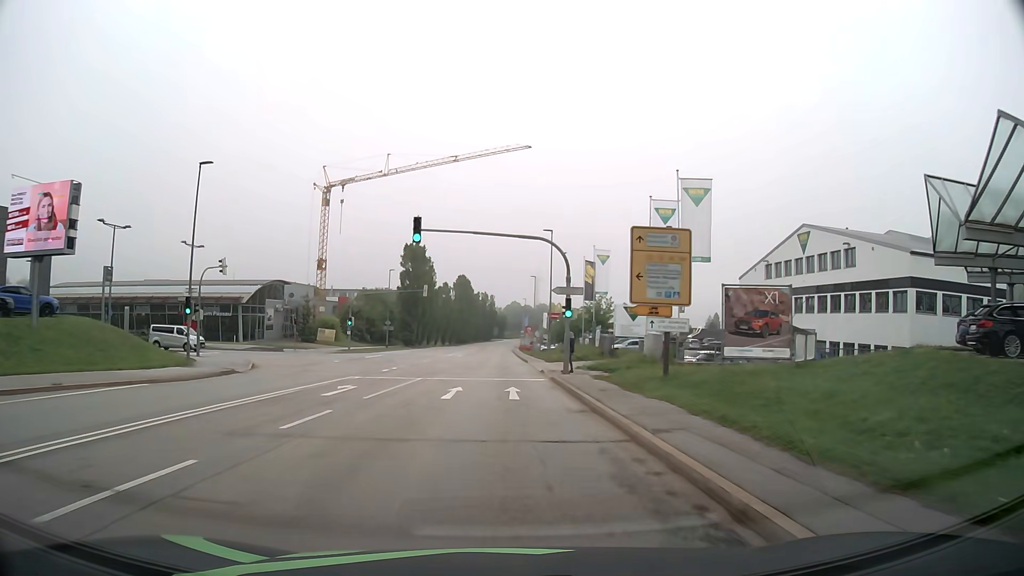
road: secondary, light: Day
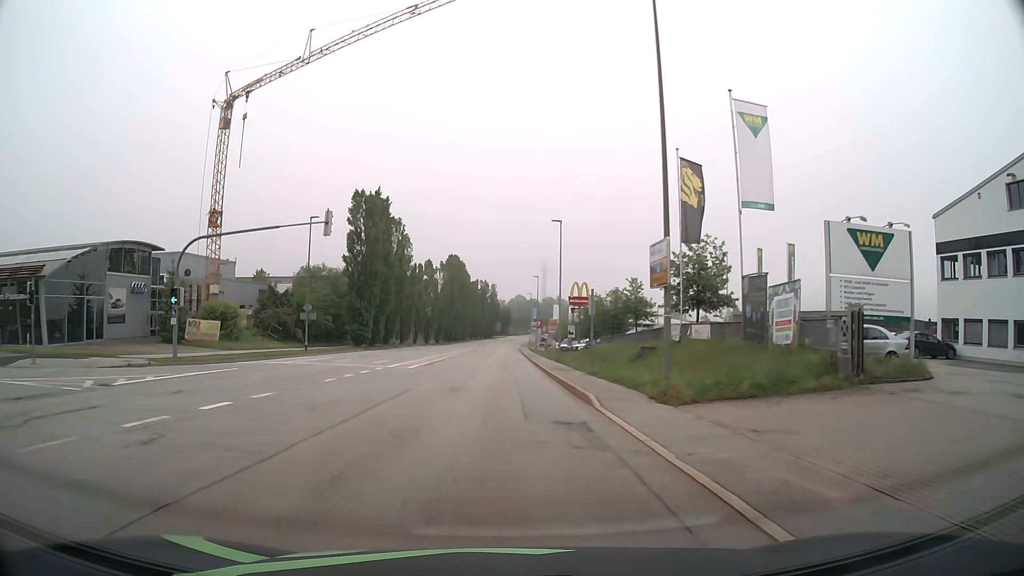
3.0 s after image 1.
(0.0, +38.3) m; 0°
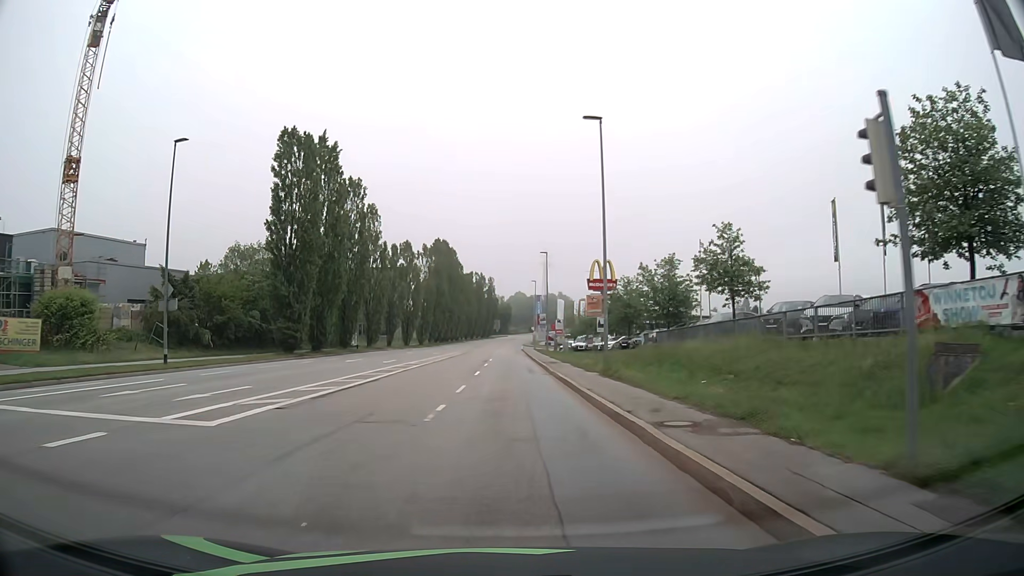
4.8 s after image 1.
(0.0, +23.0) m; 0°
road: tertiary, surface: asphalt
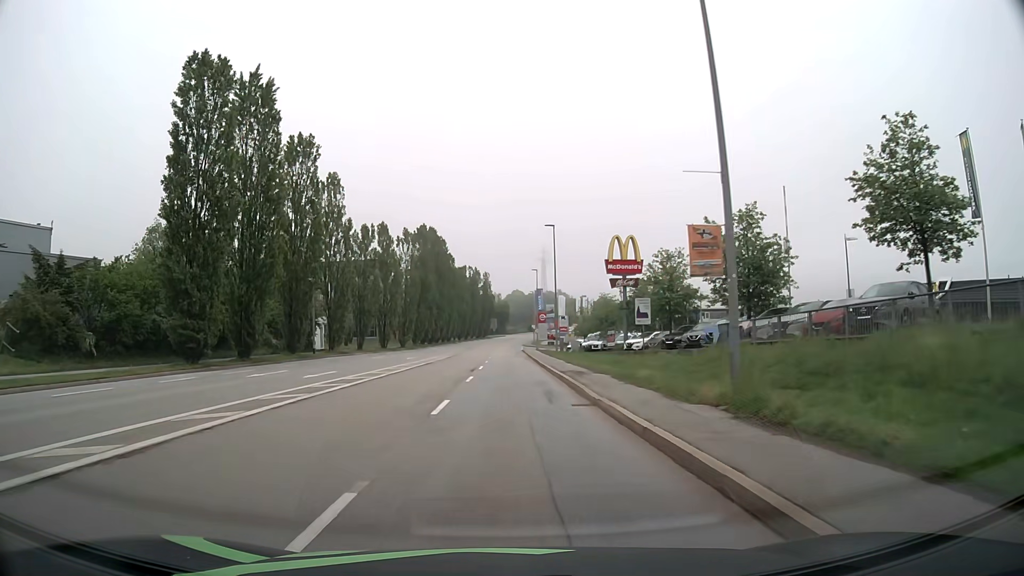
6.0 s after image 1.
(+0.1, +15.3) m; 0°
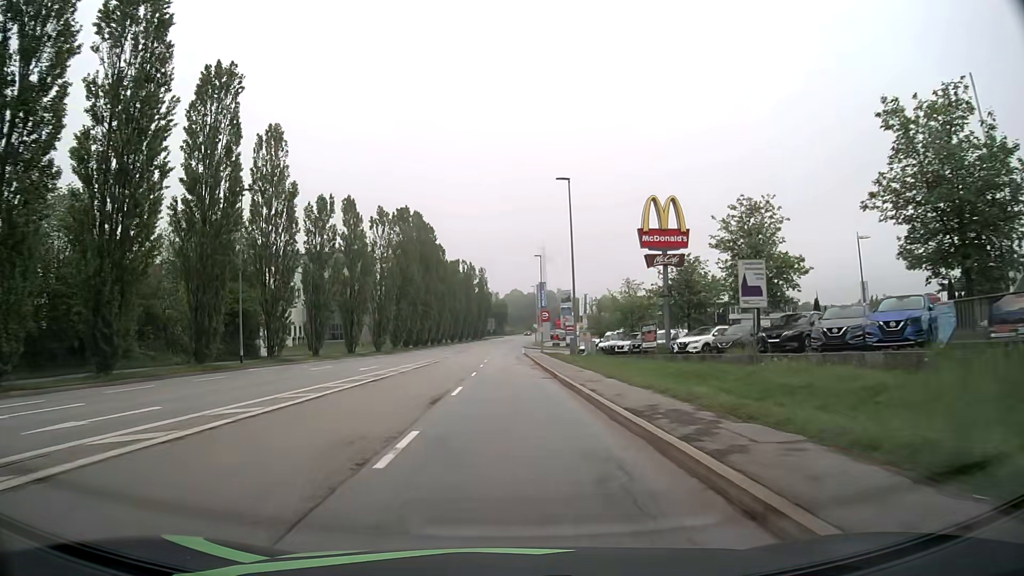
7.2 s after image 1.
(0.0, +15.3) m; +1°
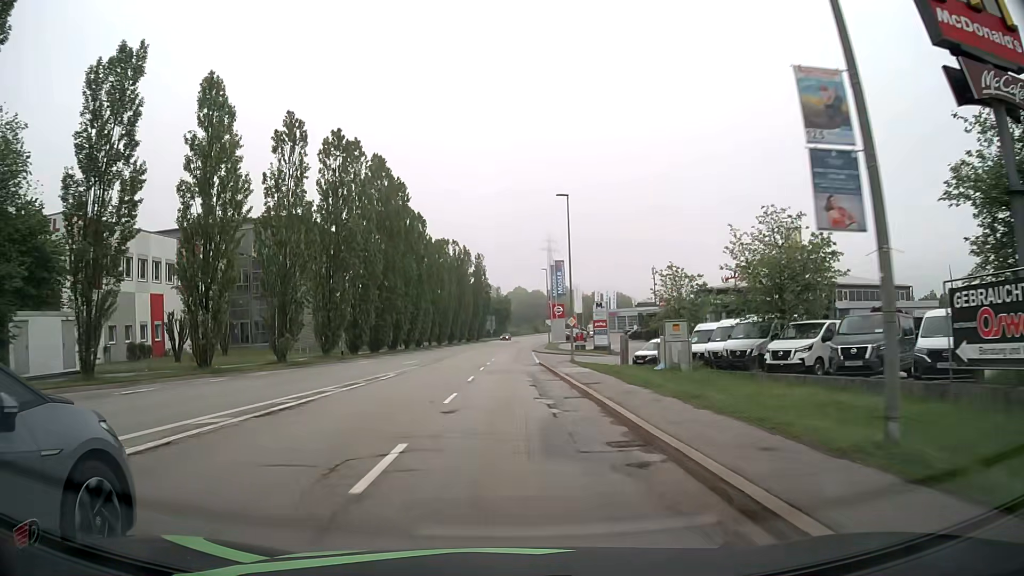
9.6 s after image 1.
(-0.3, +30.6) m; -1°
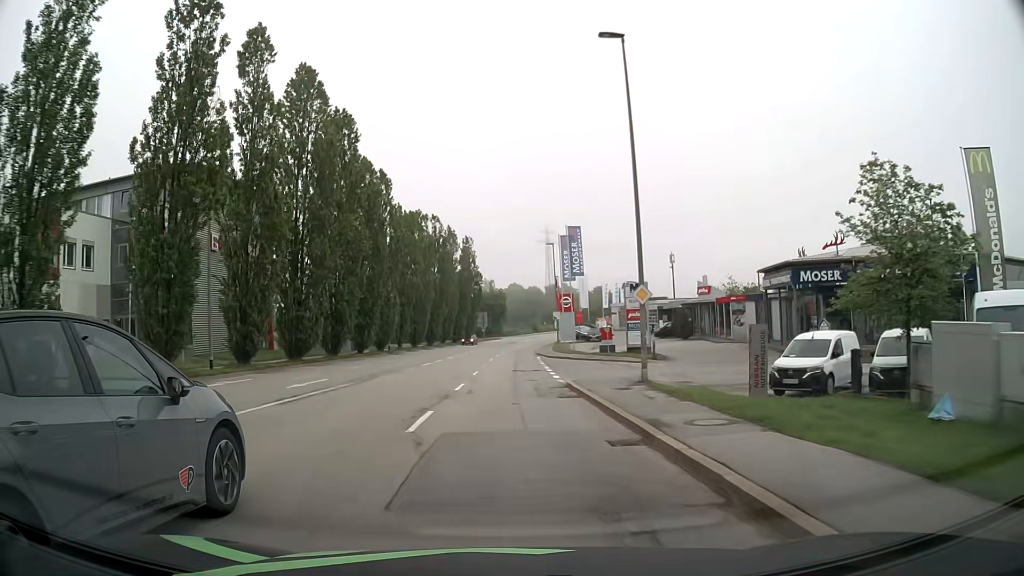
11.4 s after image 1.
(+0.1, +22.9) m; 0°
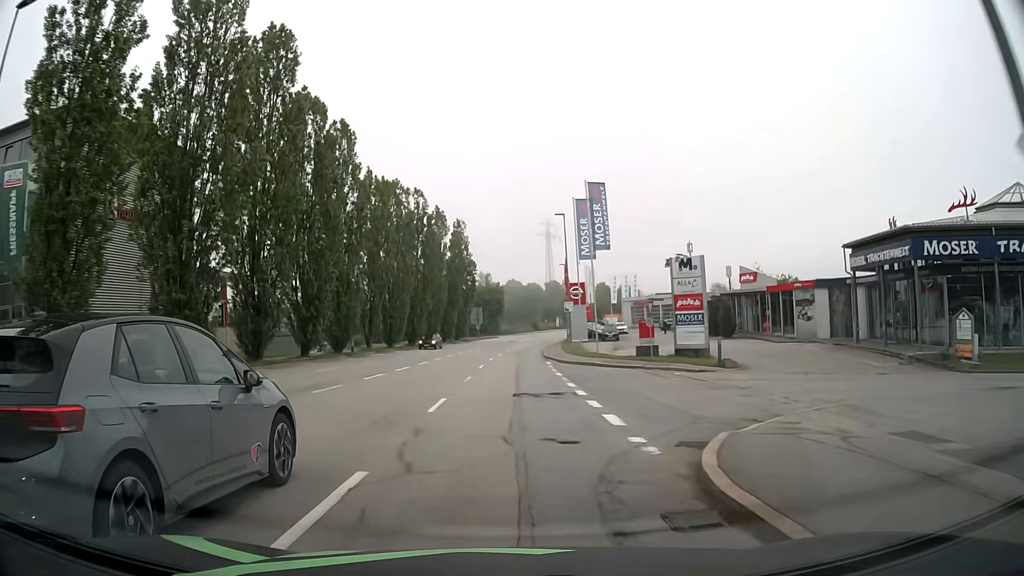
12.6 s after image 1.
(+0.1, +15.2) m; +1°
